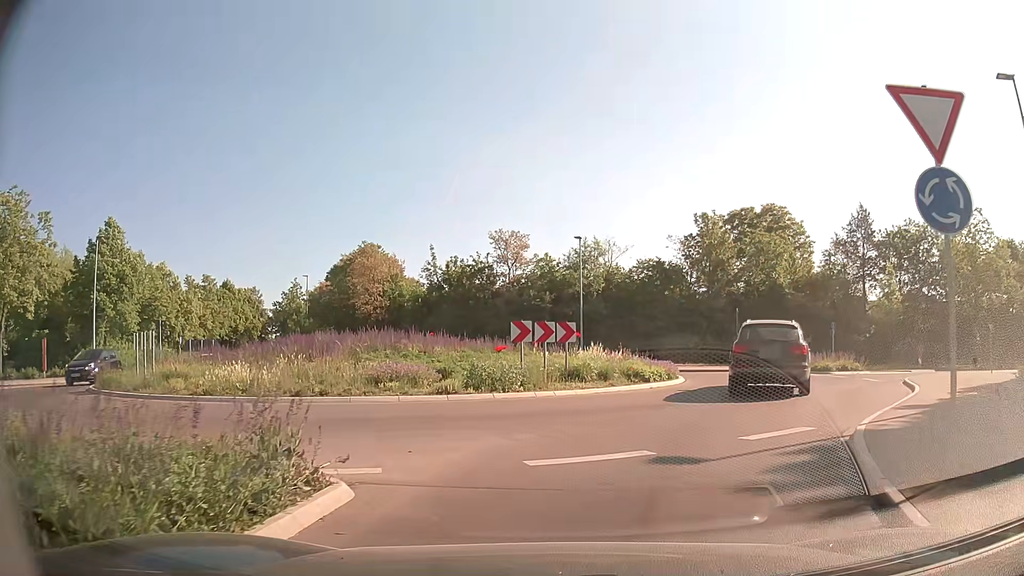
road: tertiary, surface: asphalt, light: Day
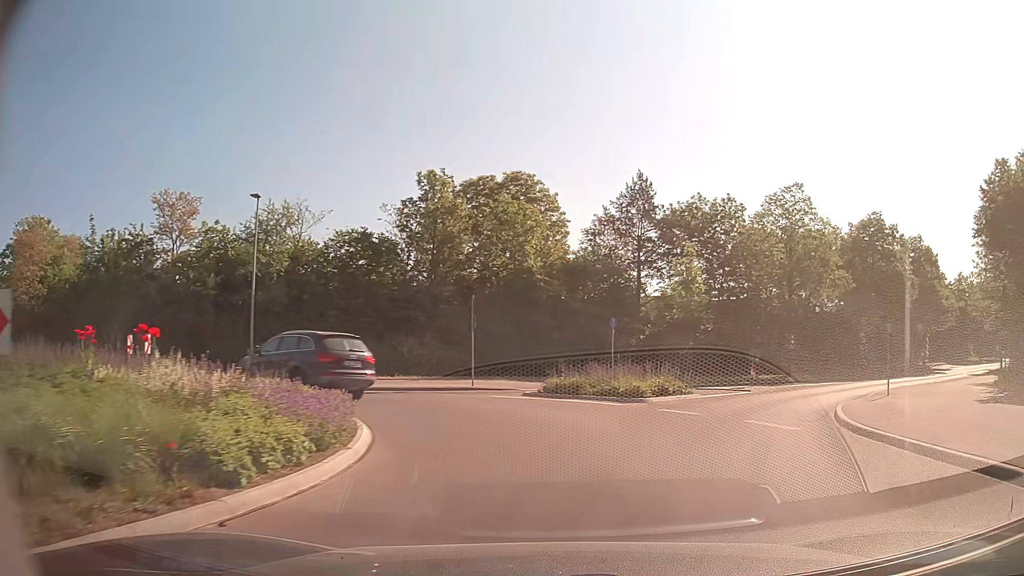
(+2.4, +13.1) m; +25°
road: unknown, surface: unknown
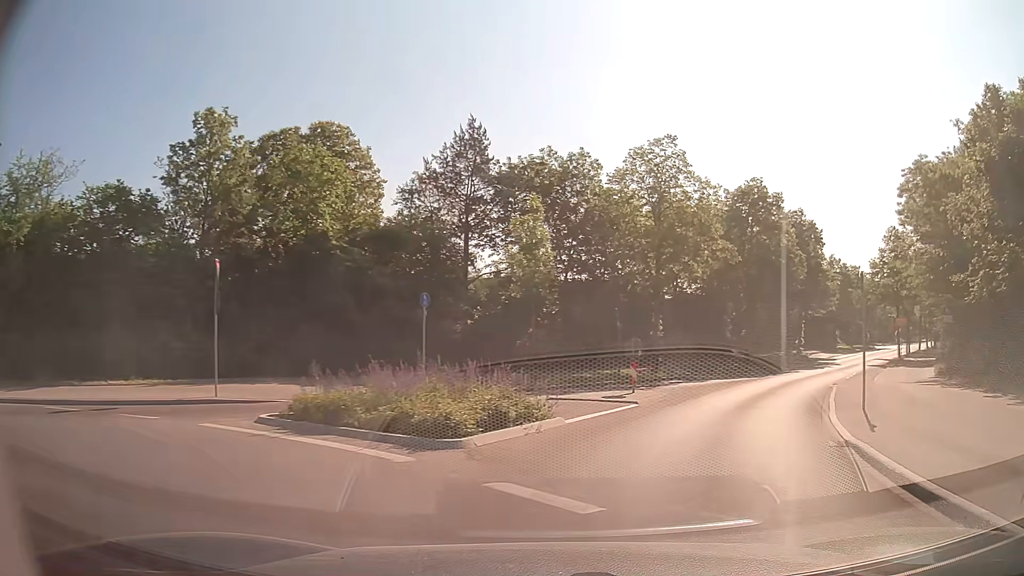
(+0.9, +9.0) m; +13°
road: tertiary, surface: asphalt
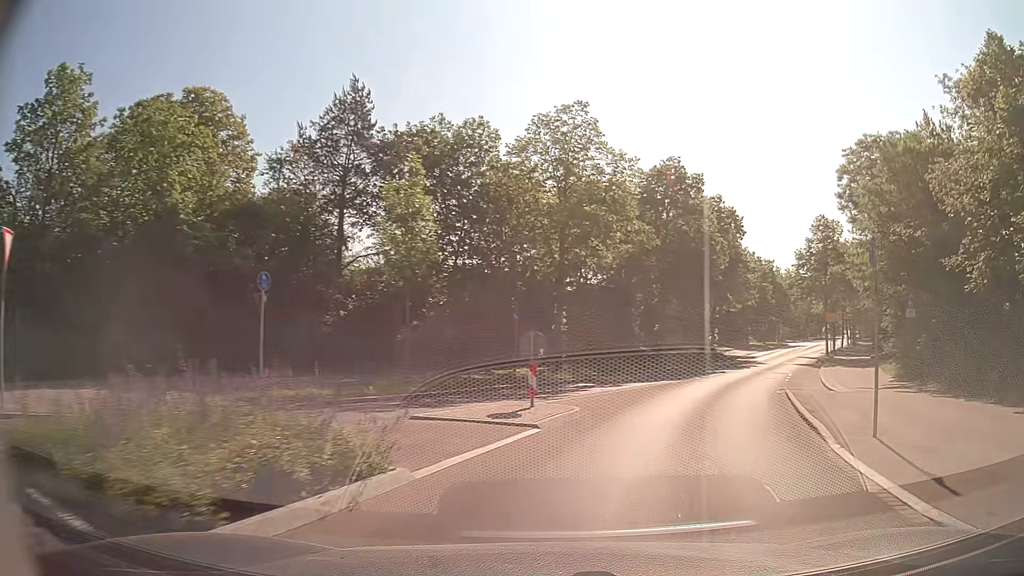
(+0.3, +5.0) m; +9°
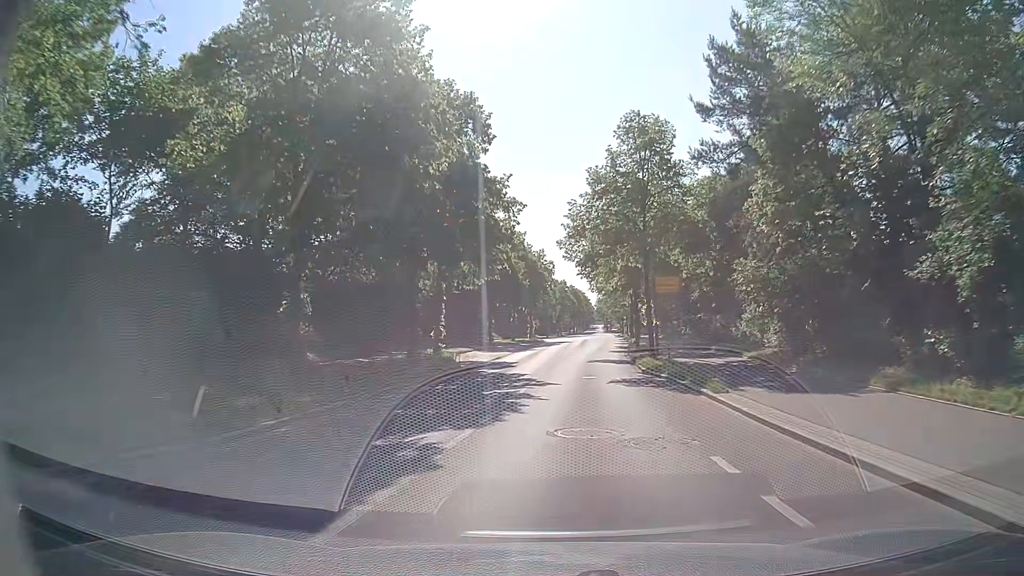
(+6.1, +24.3) m; +21°
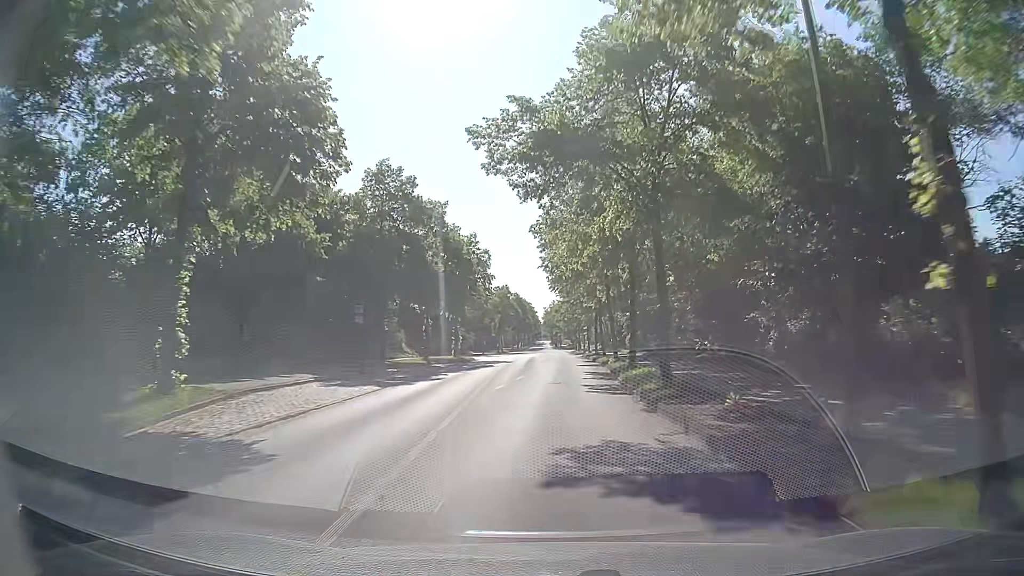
(+1.3, +25.0) m; +5°
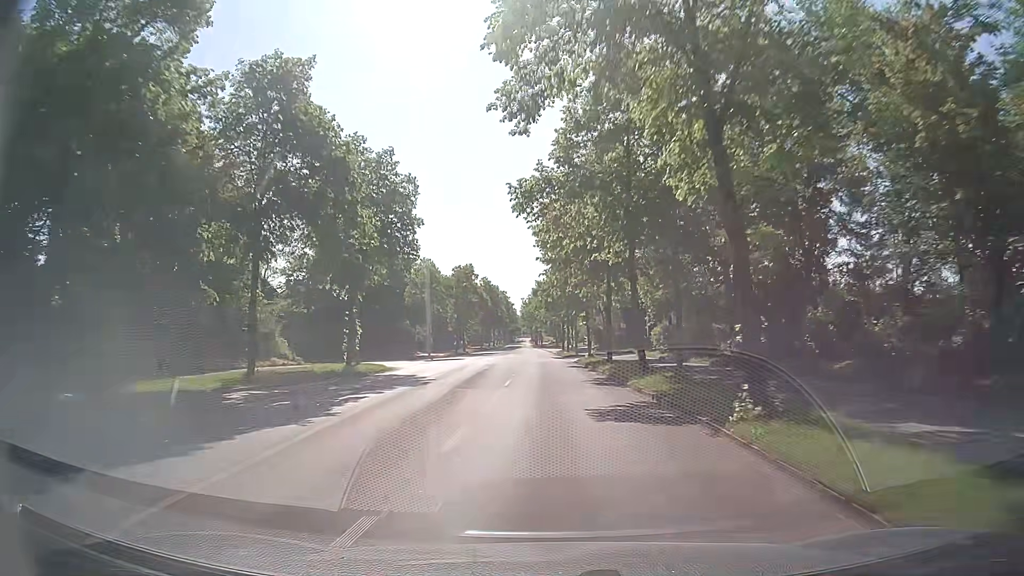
(+0.4, +29.2) m; 0°
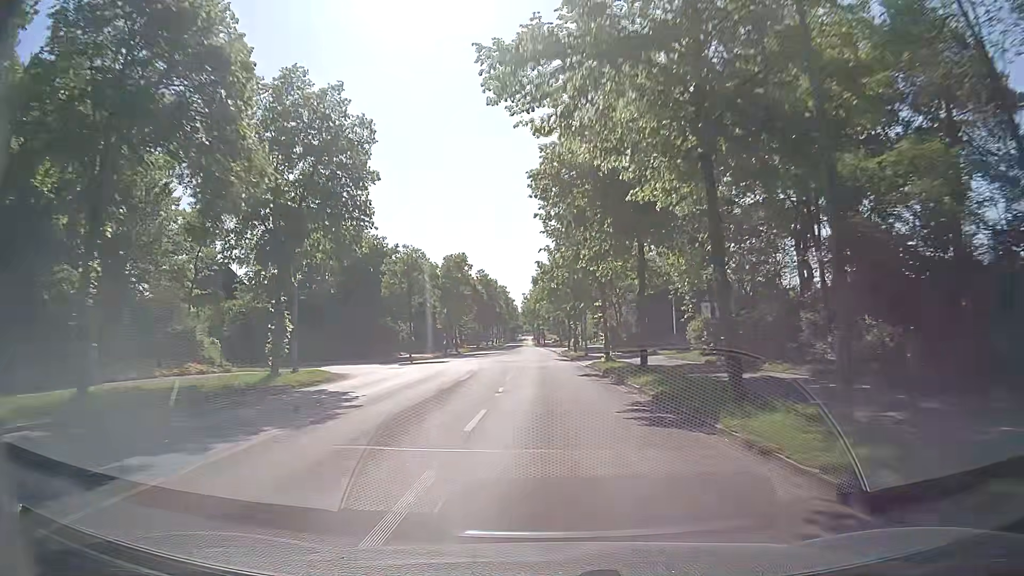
(+0.1, +10.3) m; 0°
(0, +10) (0, +20) (0, +30) (0, +40) (-1, +50) (-1, +60) (-1, +70) (-1, +80) (-1, +90) (-2, +100) m
